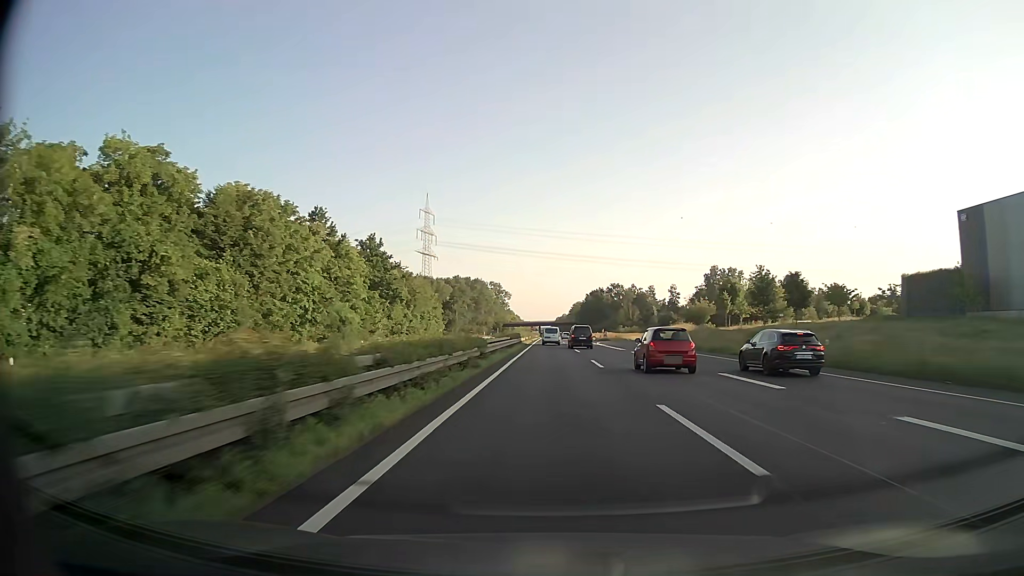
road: trunk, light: Day
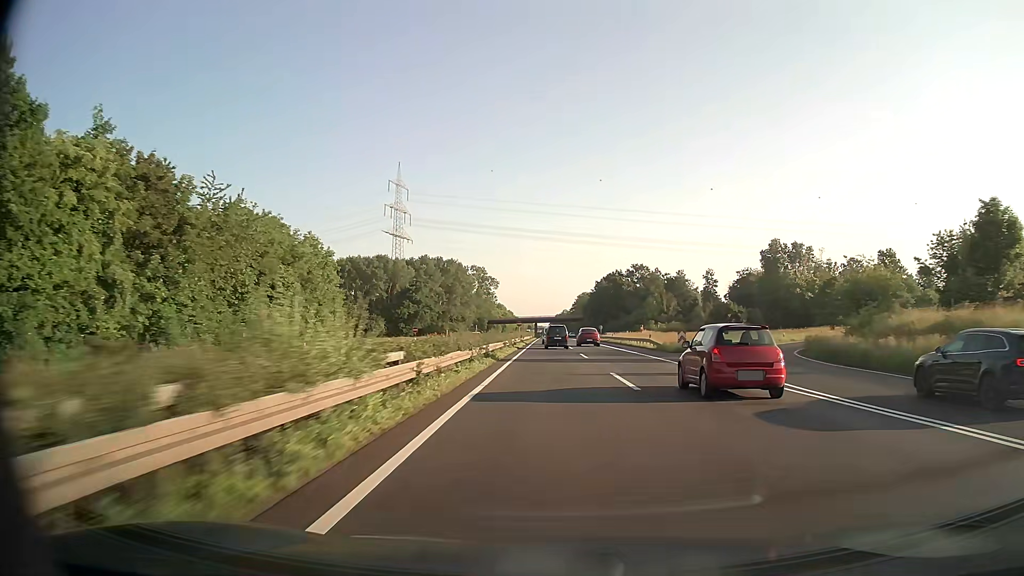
(+0.1, +67.3) m; 0°
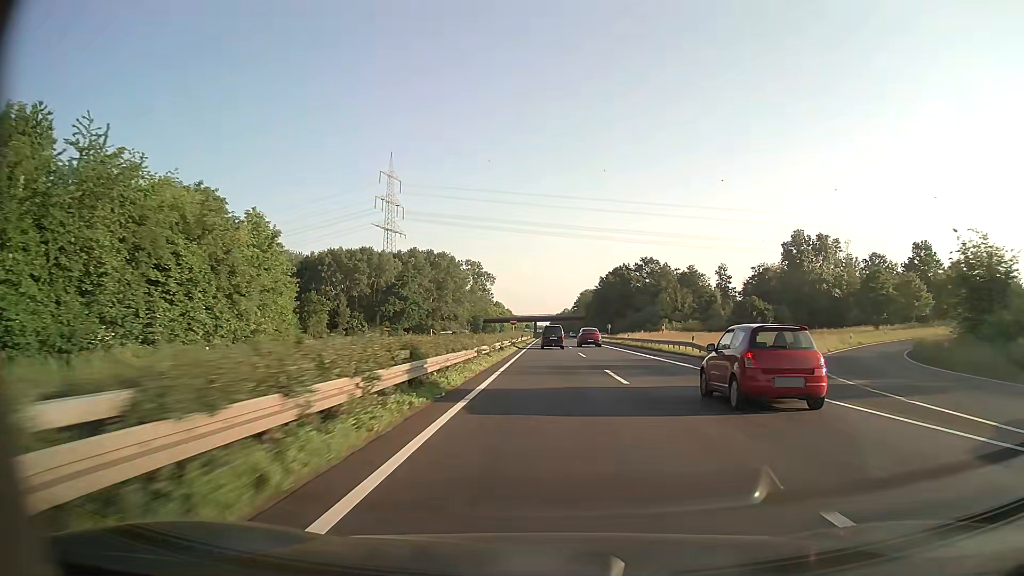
(0.0, +16.8) m; 0°
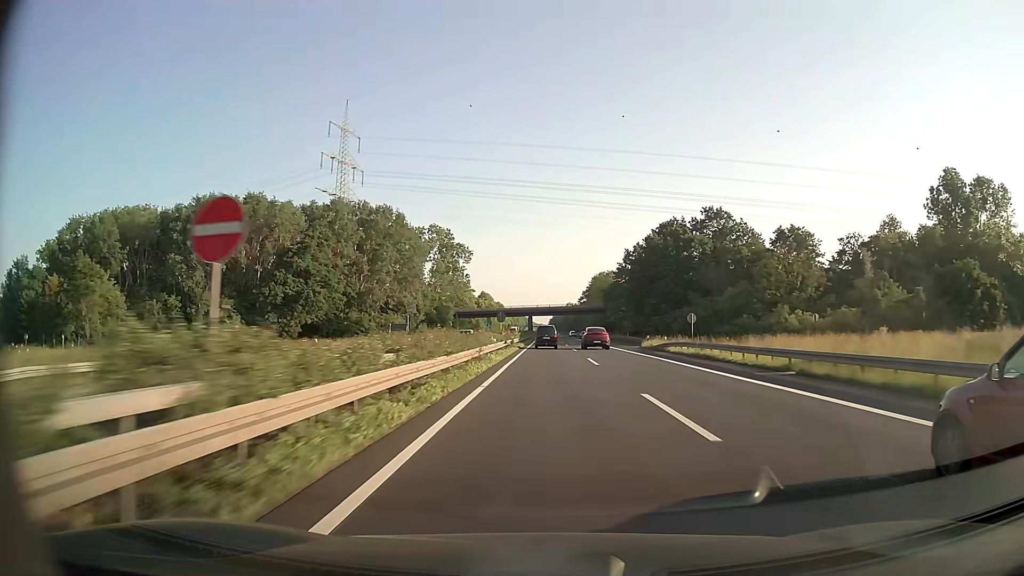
(0.0, +67.1) m; 0°
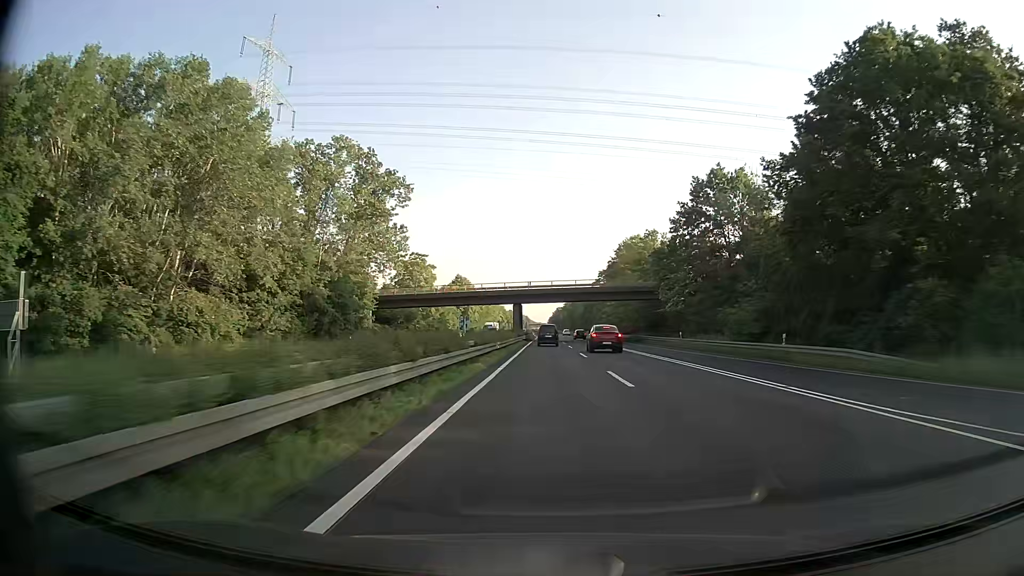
(0.0, +67.2) m; 0°
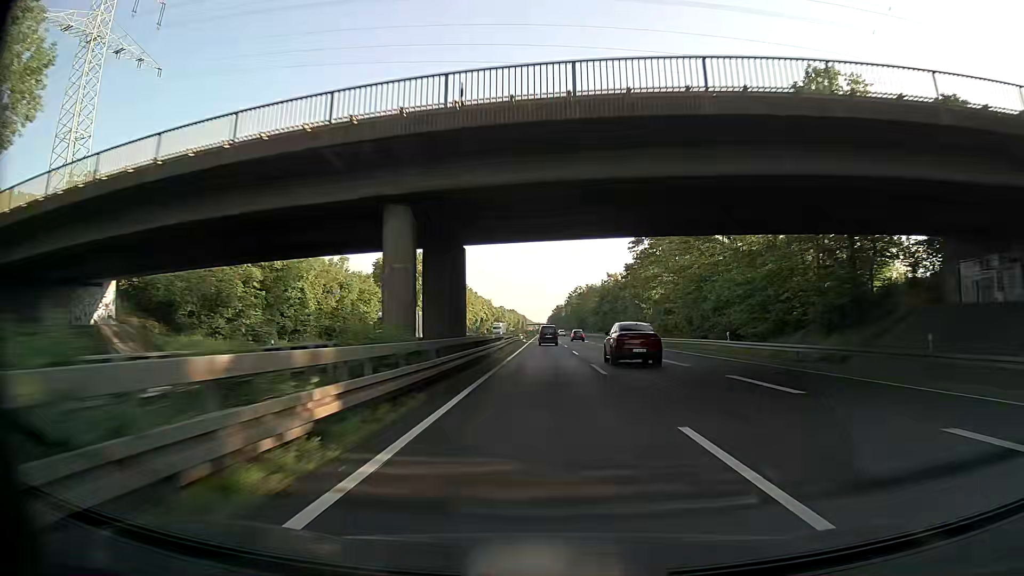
(0.0, +67.1) m; 0°
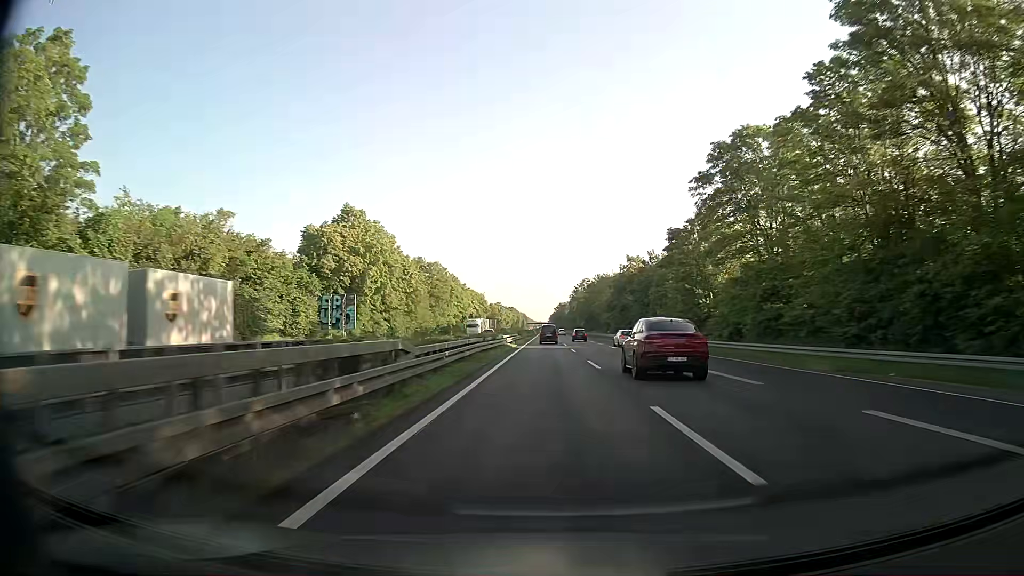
(-0.2, +33.5) m; -1°
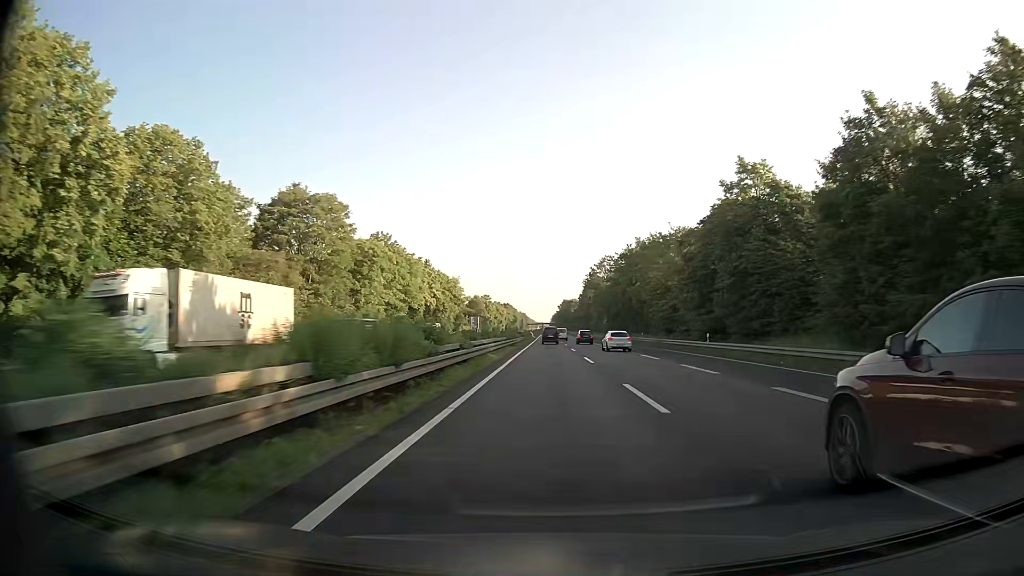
(+0.3, +66.9) m; 0°
(0, +10) (0, +20) (0, +30) (0, +40) (0, +50) (0, +60) (0, +70) (0, +80) (0, +90) (0, +100) m
